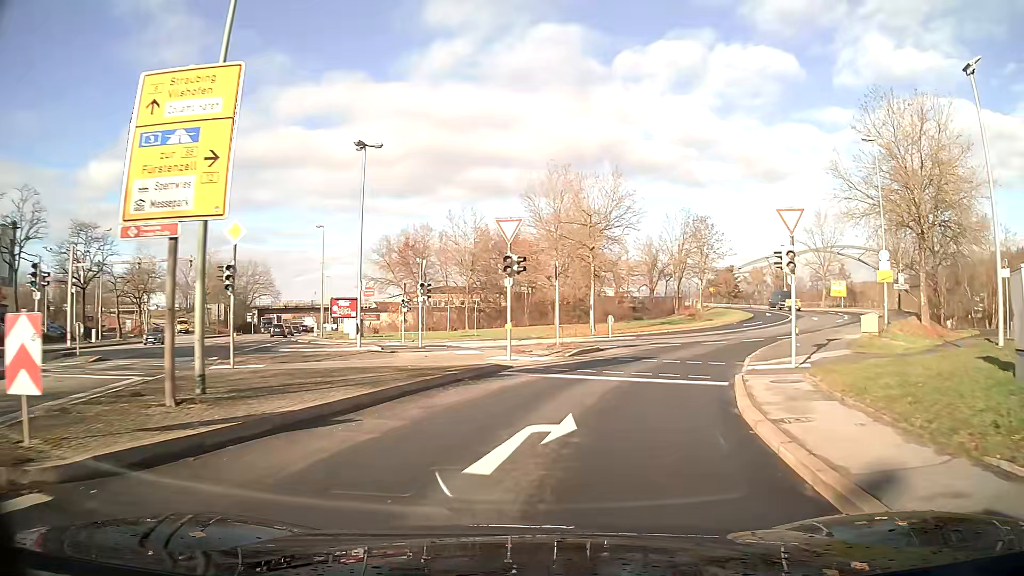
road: primary_link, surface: asphalt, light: Day
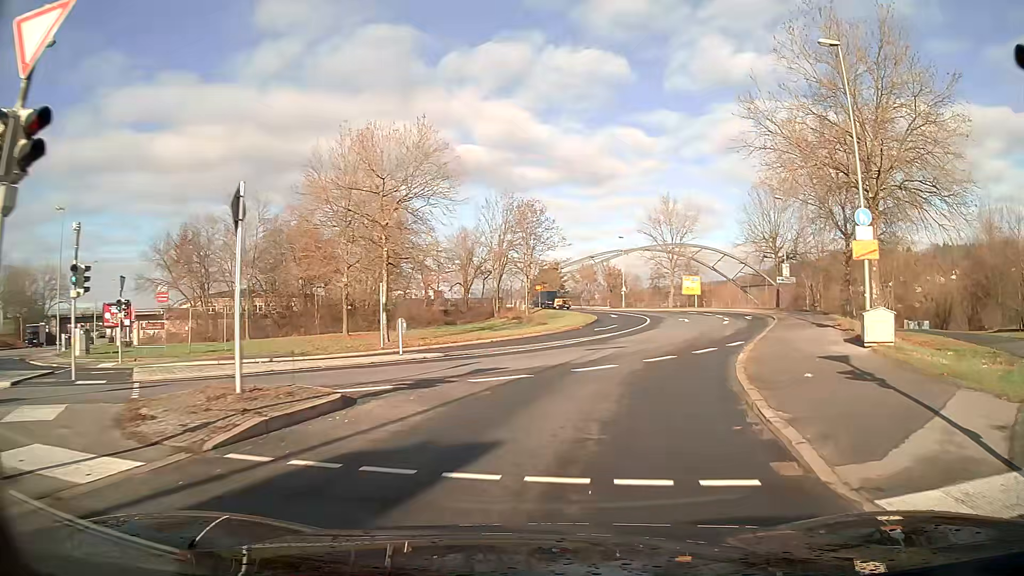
(+2.0, +14.9) m; +16°
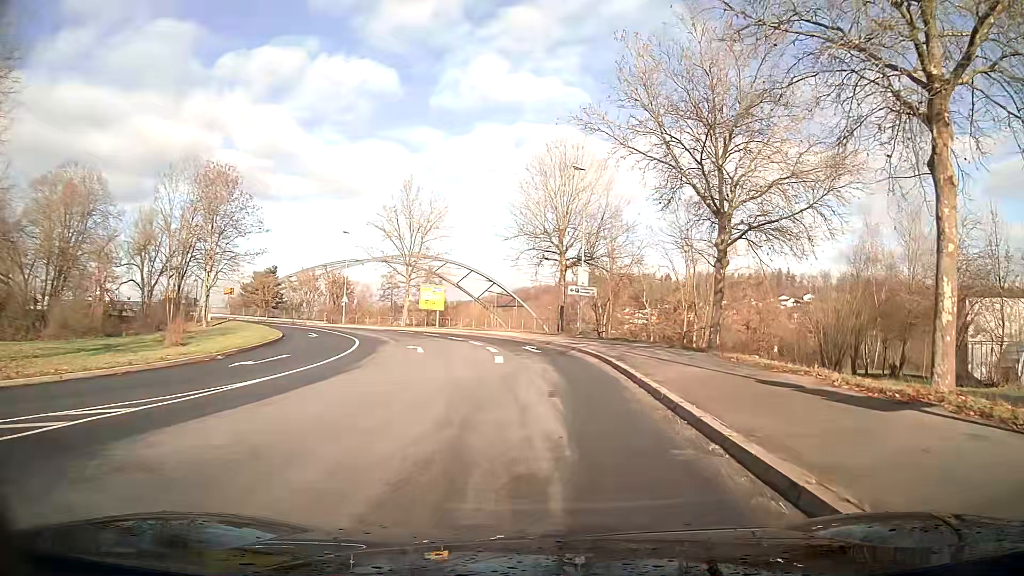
(+4.3, +21.5) m; +19°
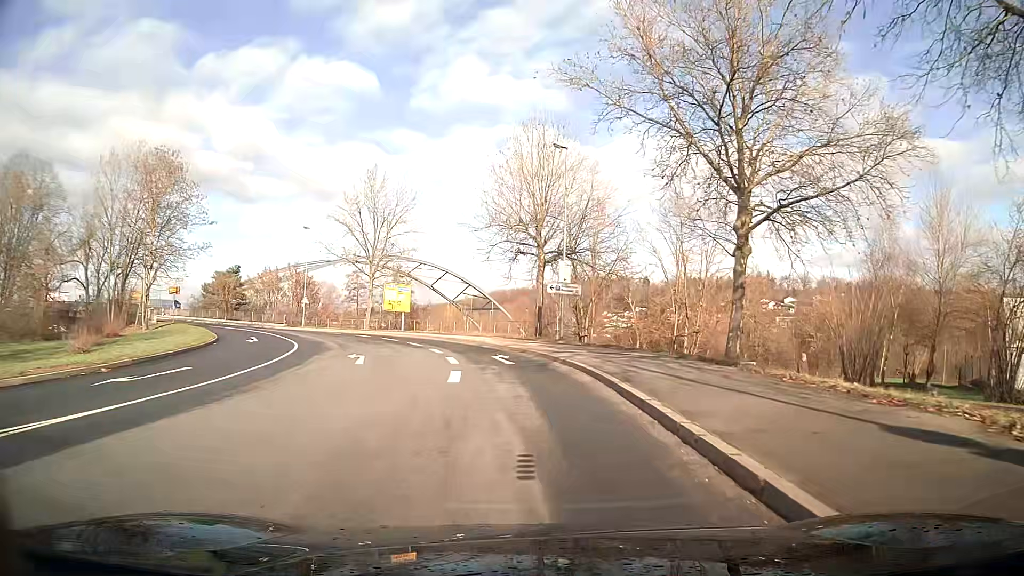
(0.0, +6.0) m; +1°
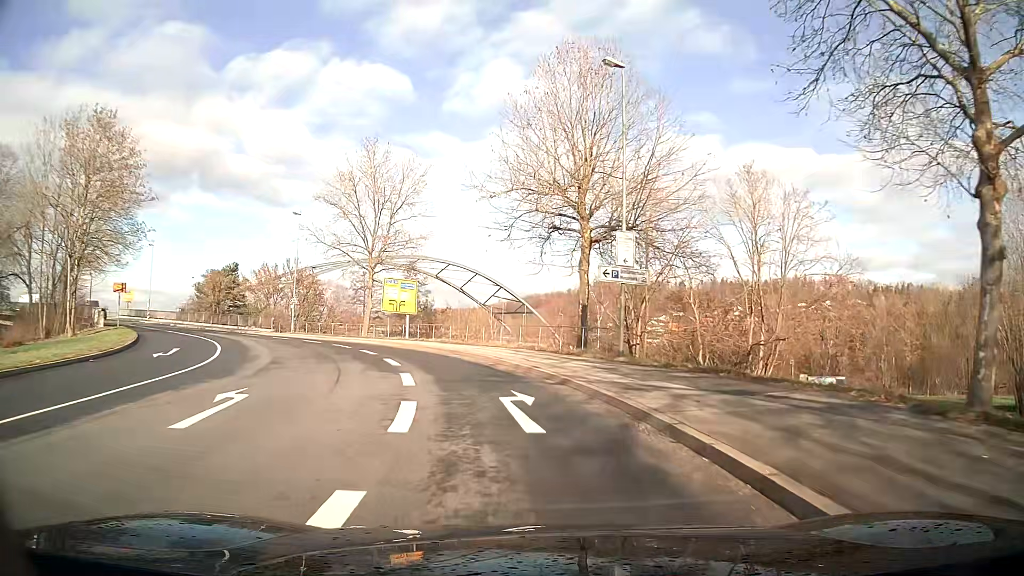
(-0.3, +12.3) m; -4°
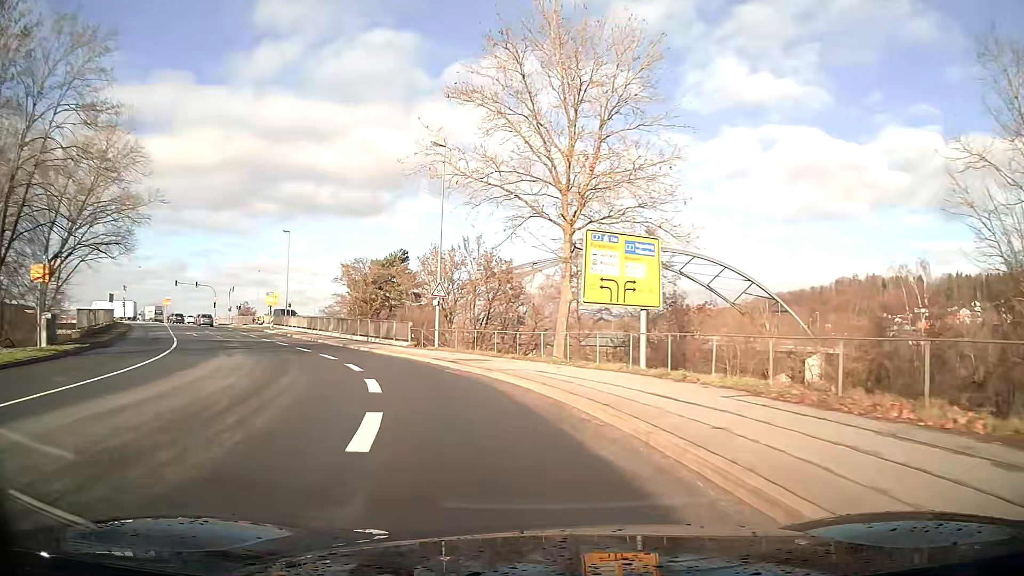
(-4.5, +24.9) m; -22°
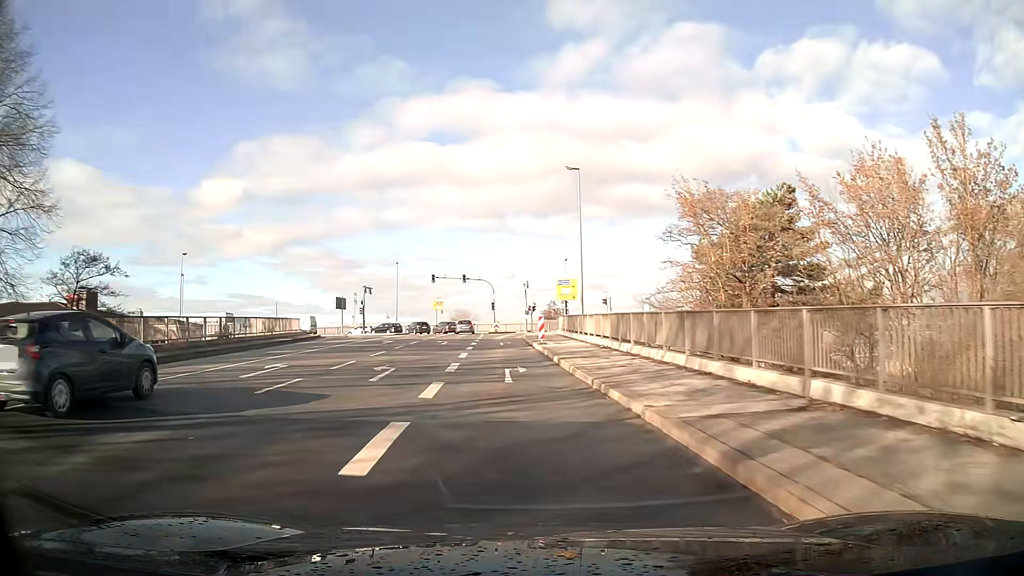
(-8.0, +30.2) m; -27°
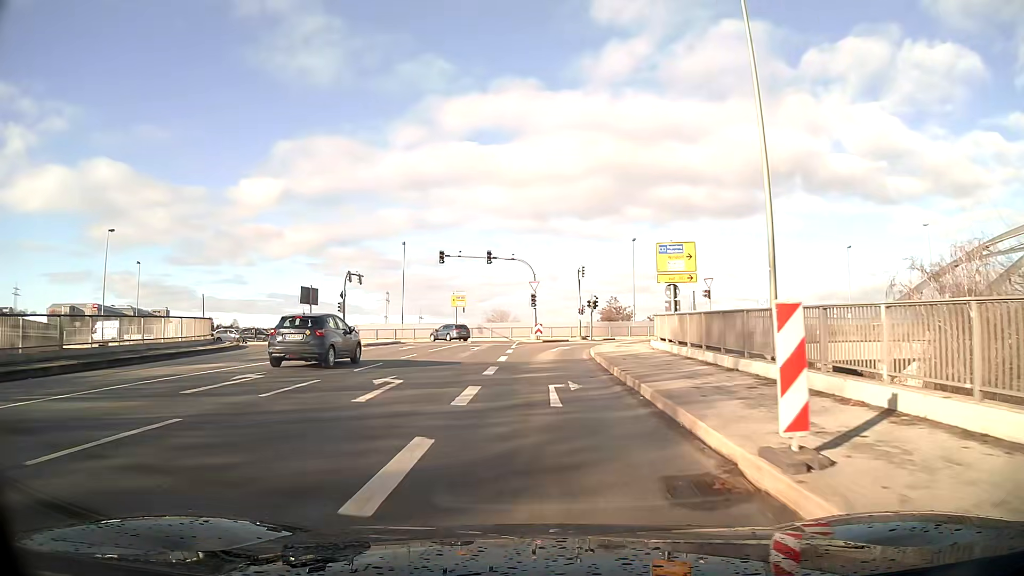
(-1.0, +25.3) m; -3°
